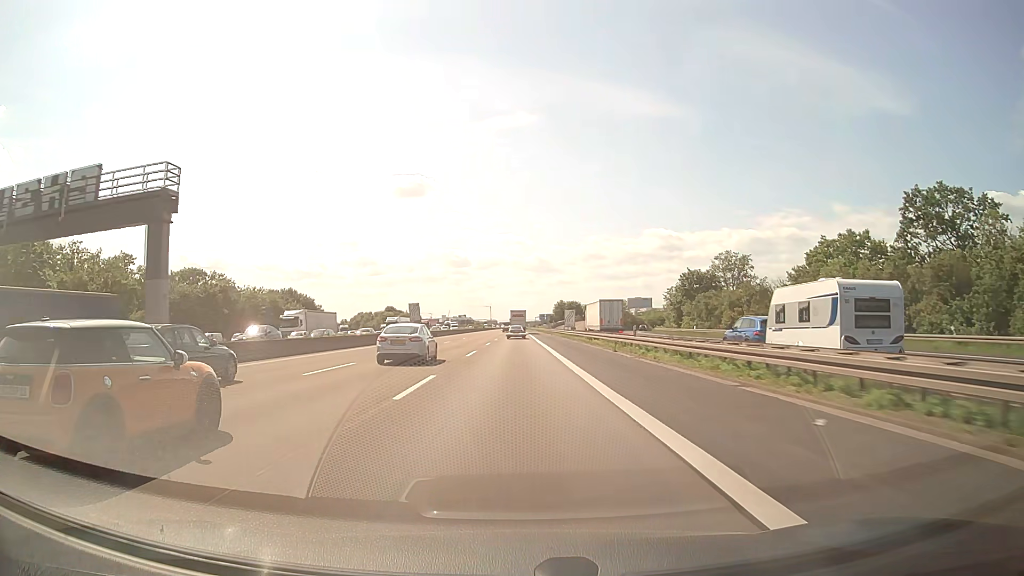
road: motorway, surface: asphalt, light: Day
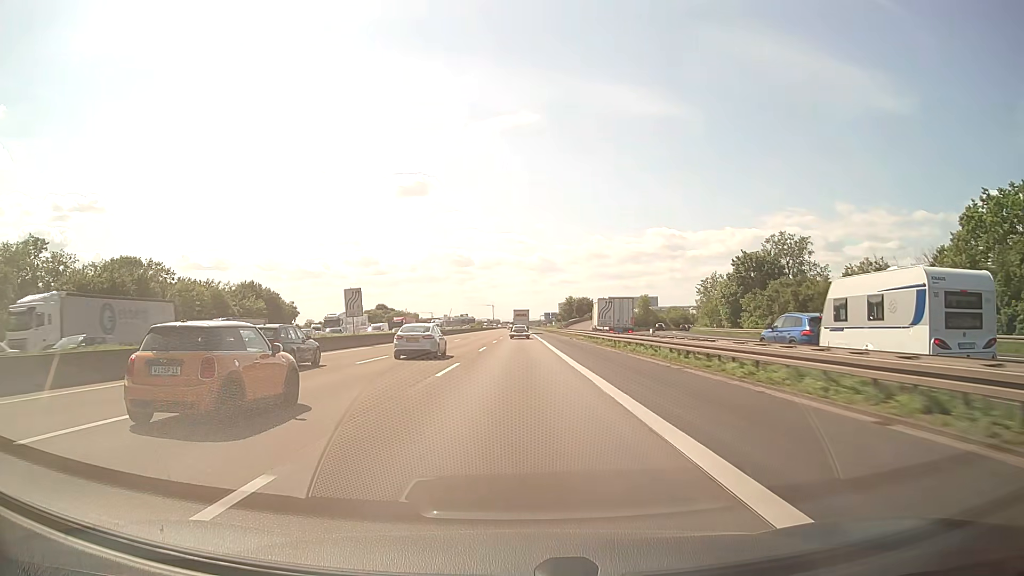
(0.0, +30.4) m; 0°
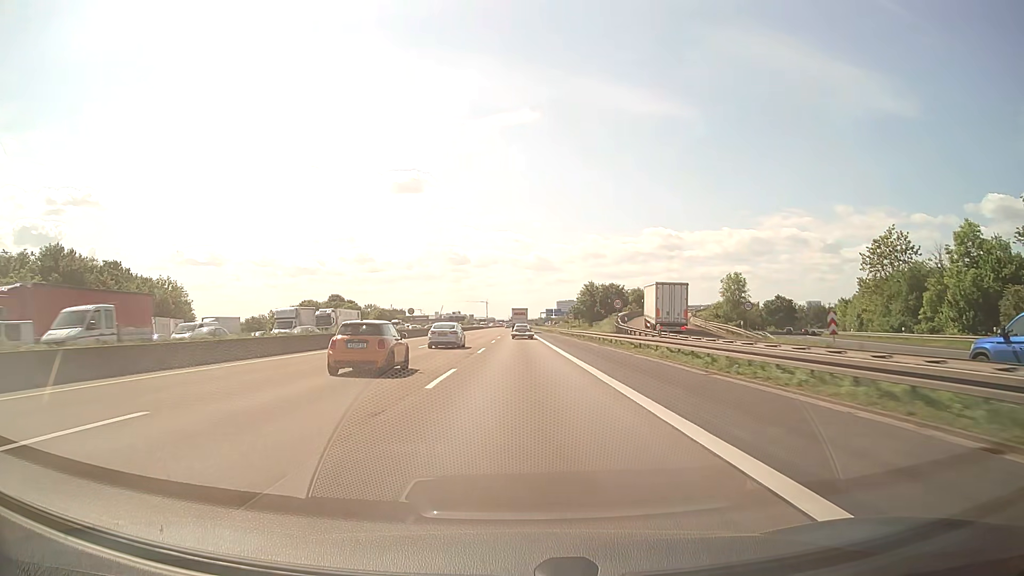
(-0.1, +75.1) m; 0°
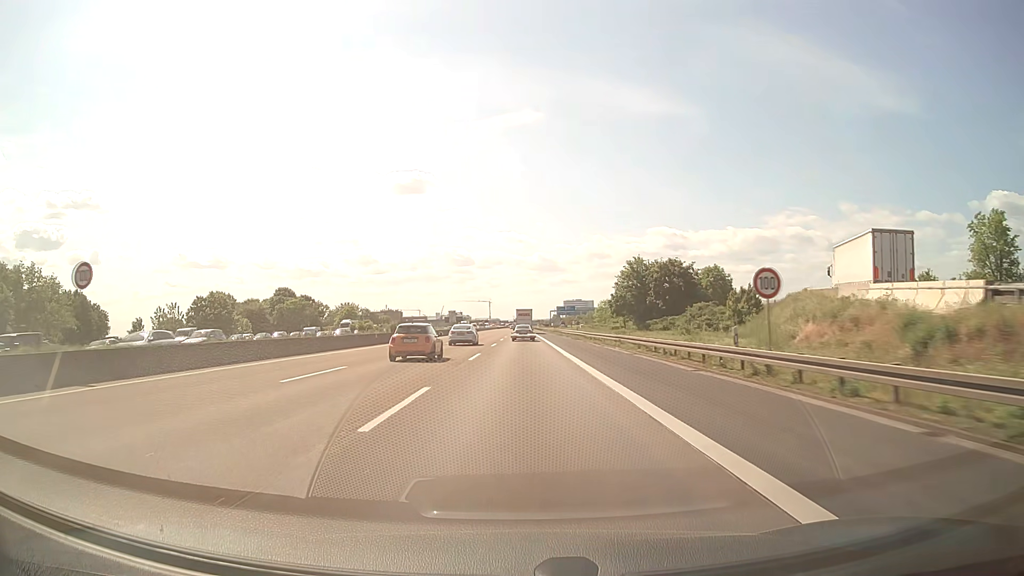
(+0.2, +59.4) m; 0°
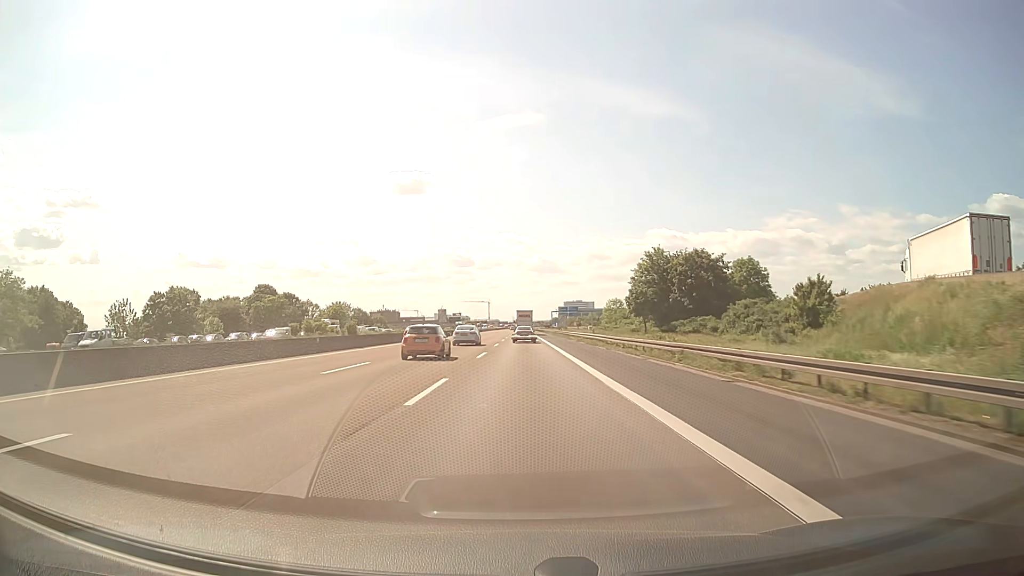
(0.0, +14.8) m; 0°
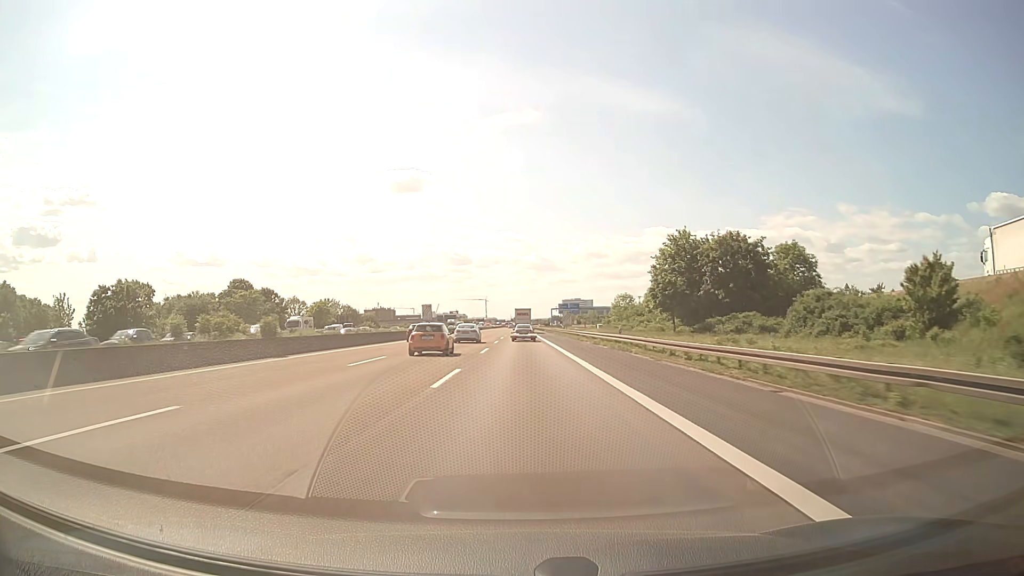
(0.0, +14.8) m; 0°
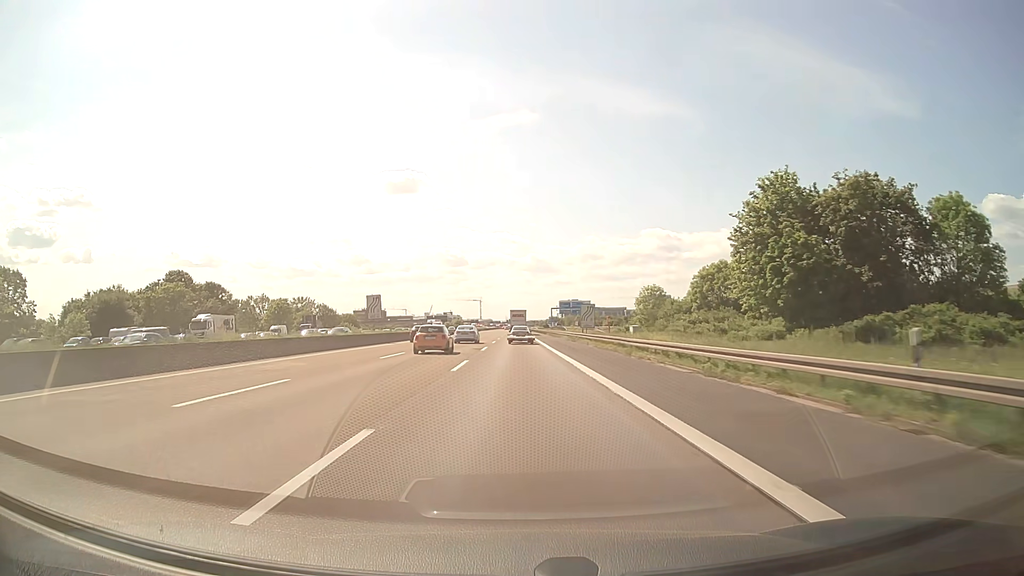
(+0.2, +29.7) m; 0°
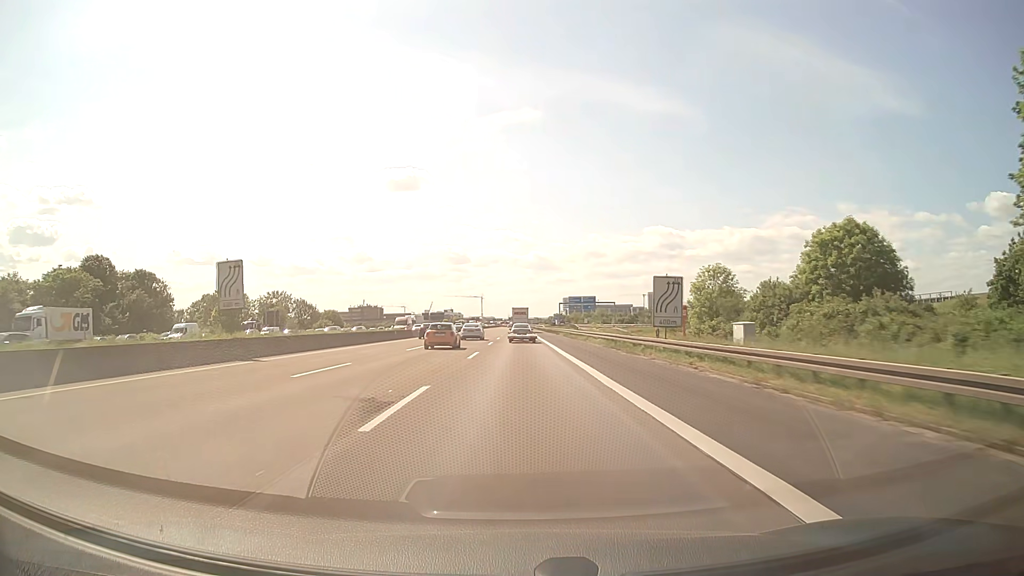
(-0.1, +29.7) m; 0°
(0, +10) (0, +20) (0, +30) (0, +40) (0, +50) (0, +60) (0, +70) (0, +80) (0, +90) (0, +100) m
